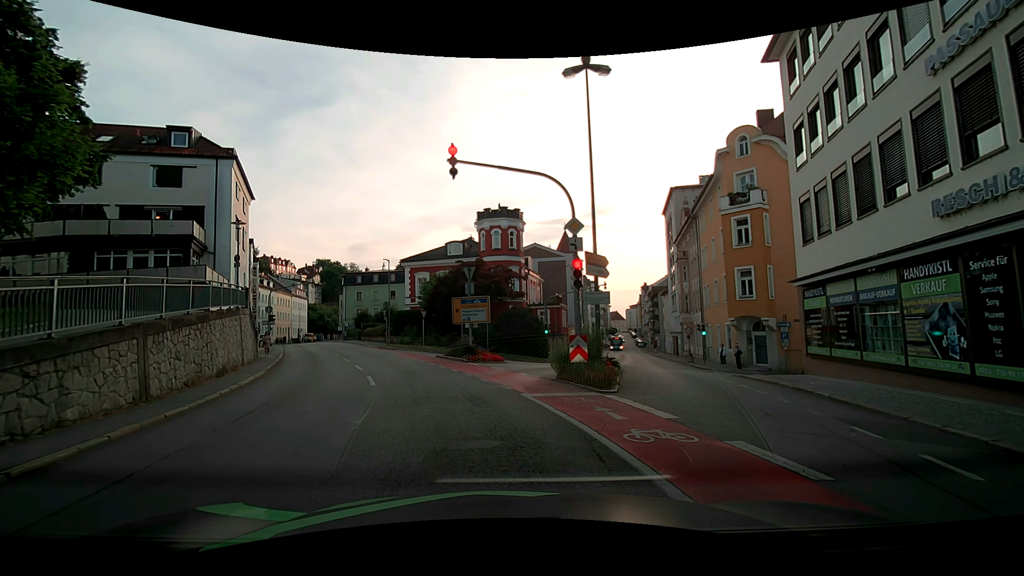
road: tertiary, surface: asphalt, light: Day
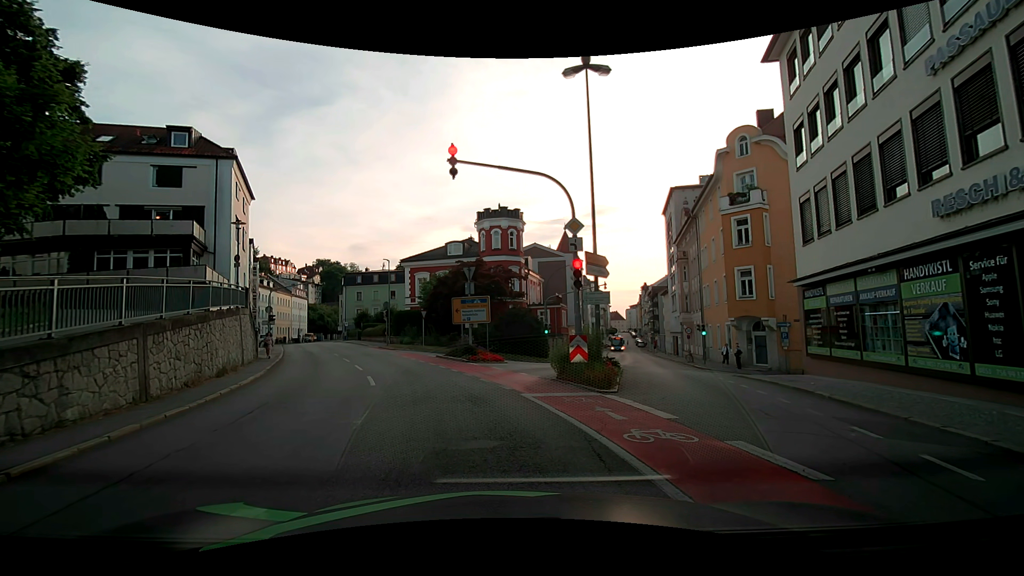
(0.0, 0.0) m; 0°
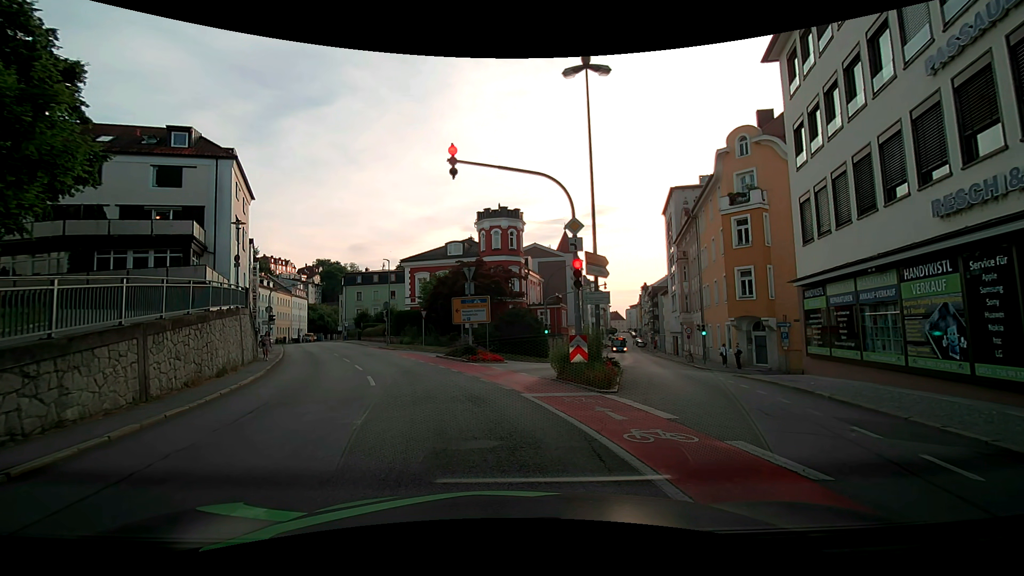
(0.0, 0.0) m; 0°
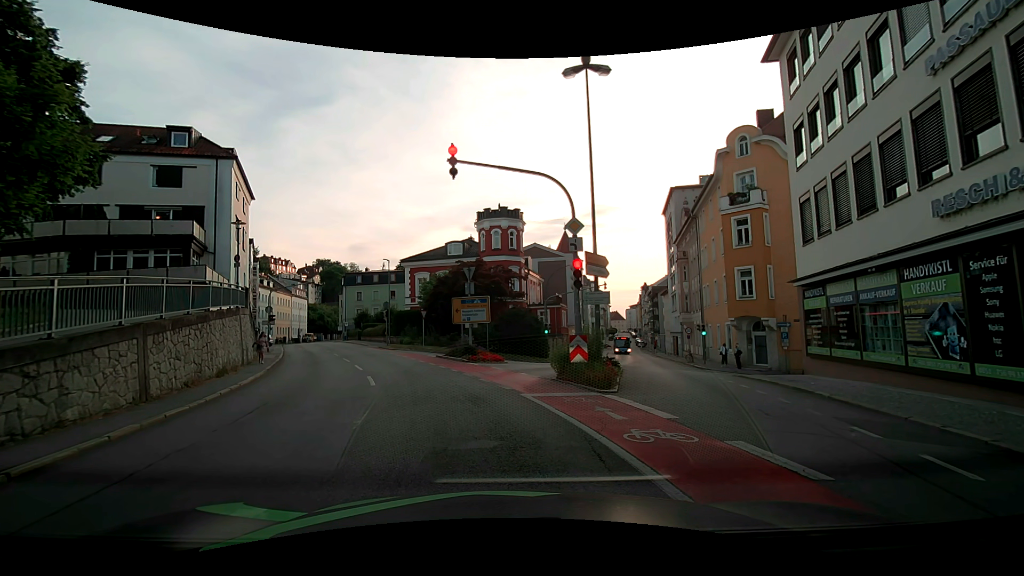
(0.0, 0.0) m; 0°
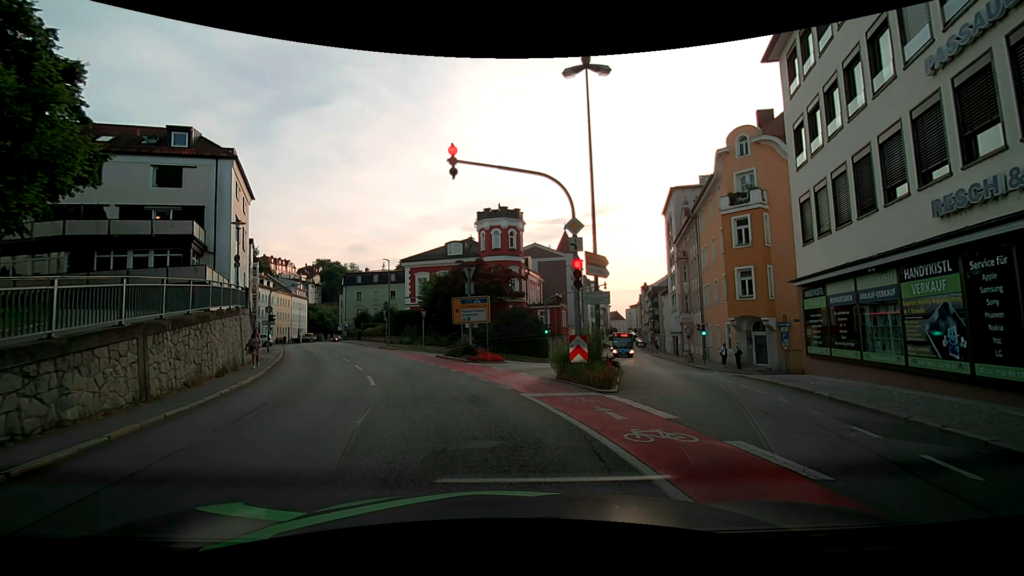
(0.0, 0.0) m; 0°
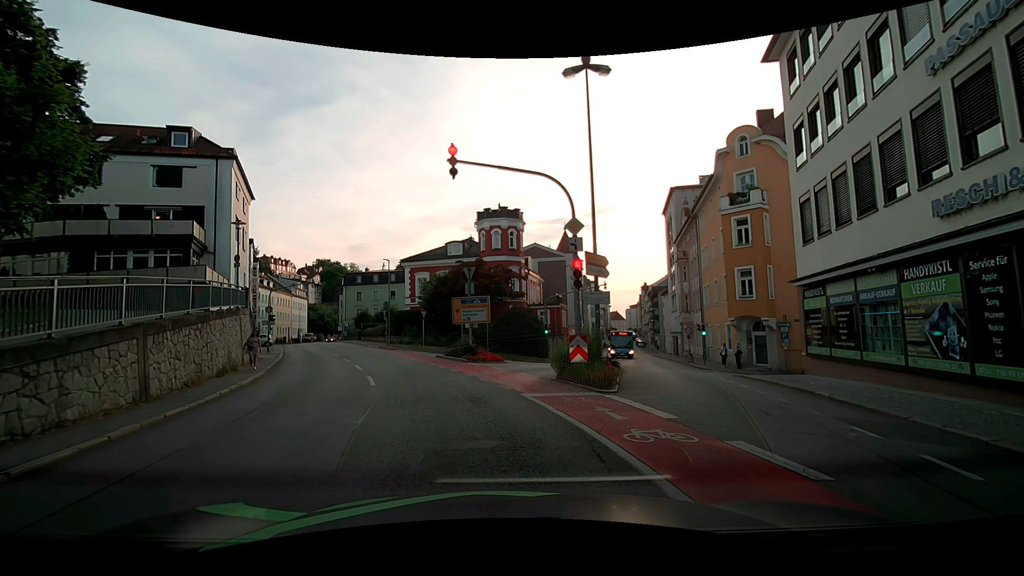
(0.0, 0.0) m; 0°
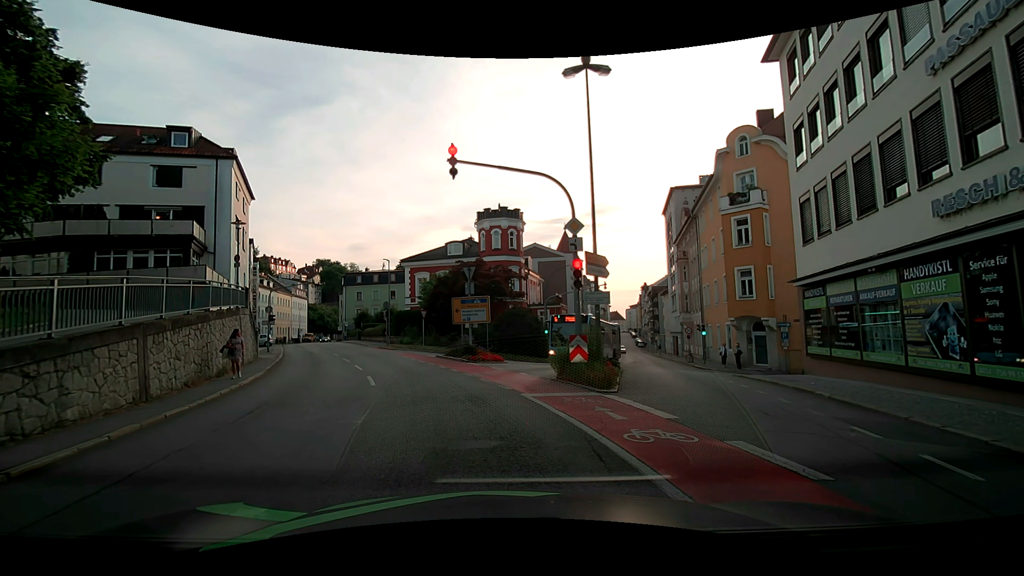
(0.0, 0.0) m; 0°
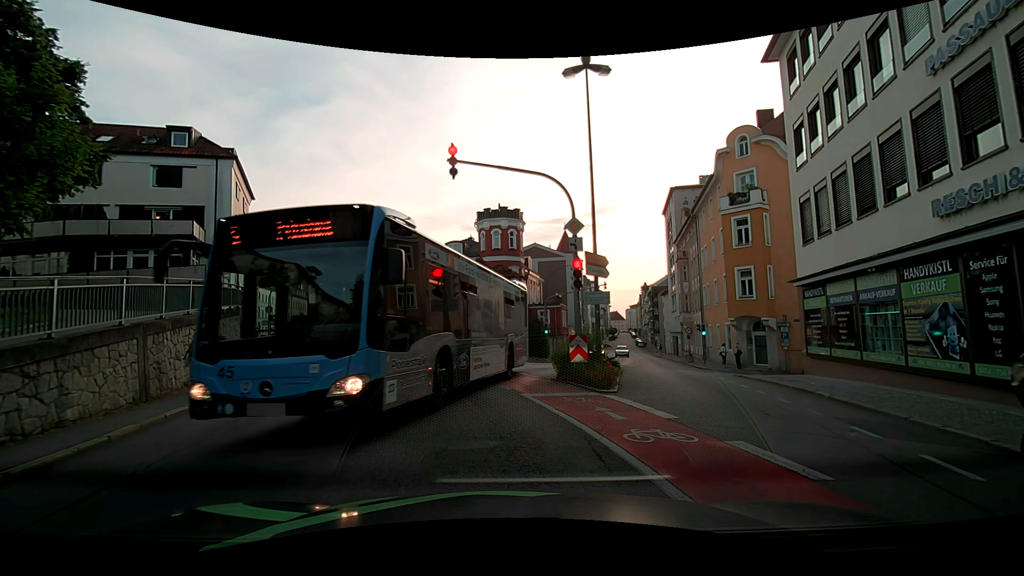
(0.0, 0.0) m; 0°
